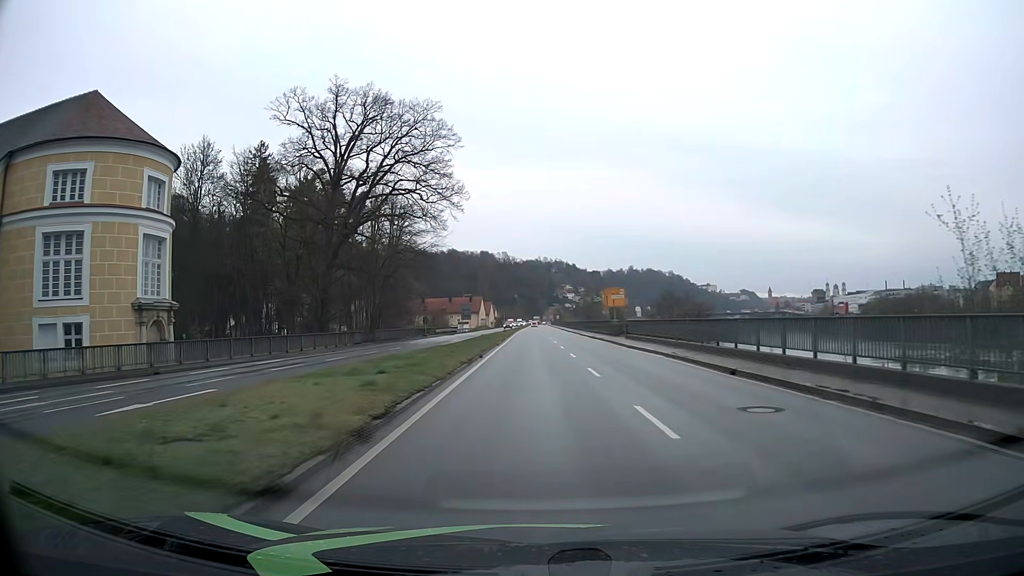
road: primary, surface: asphalt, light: Day
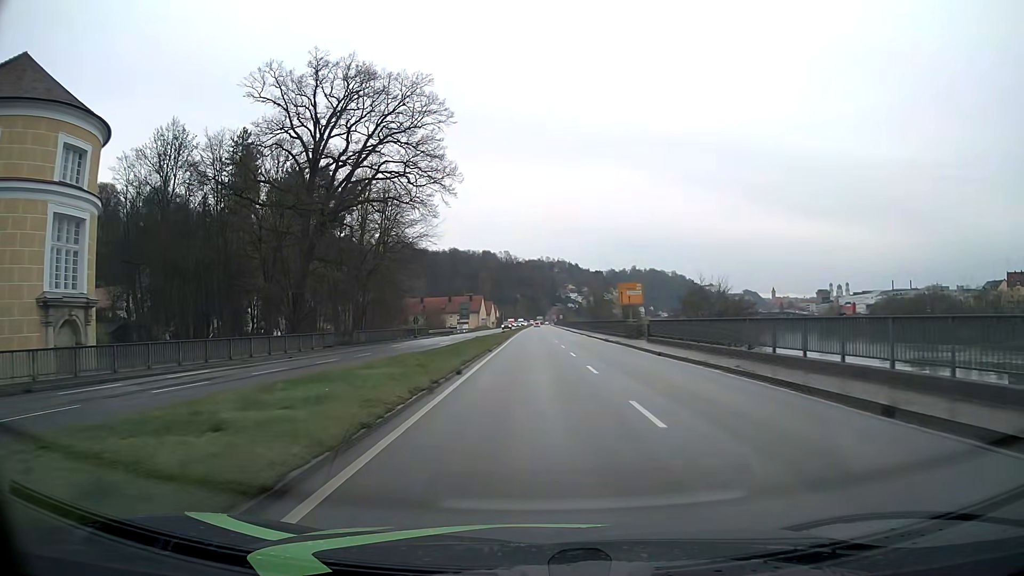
(0.0, +8.2) m; 0°
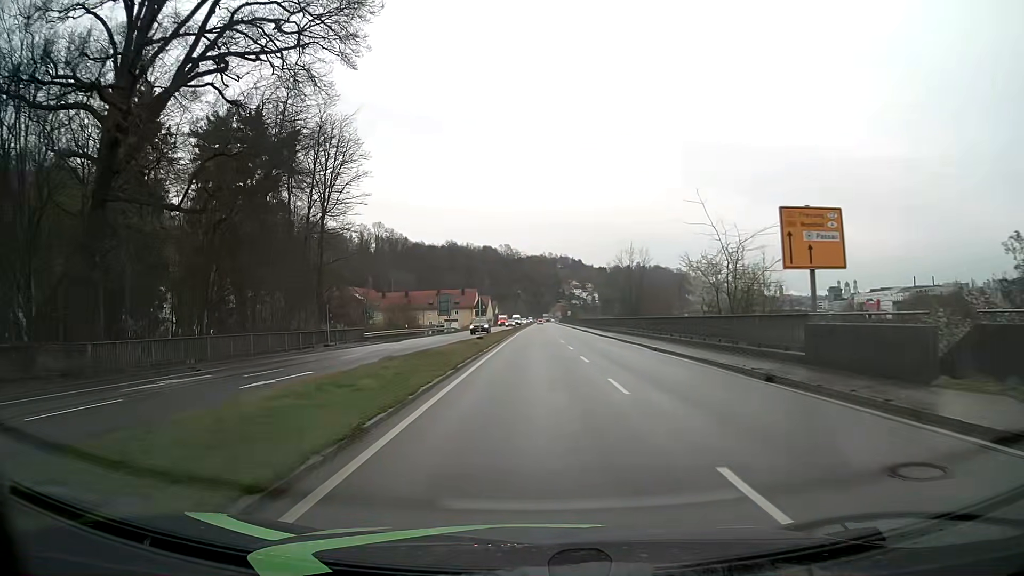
(0.0, +32.6) m; 0°
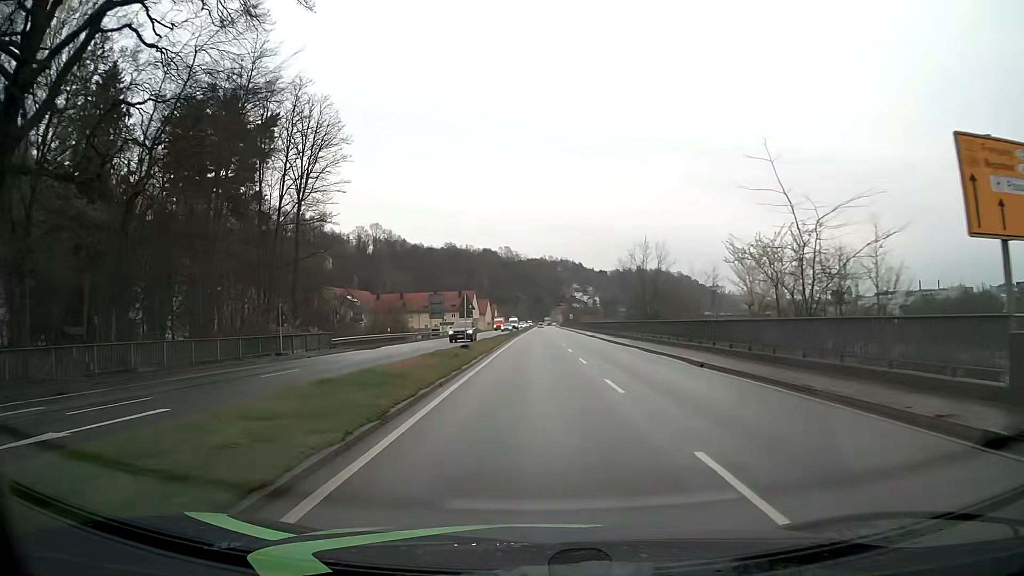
(0.0, +8.1) m; 0°
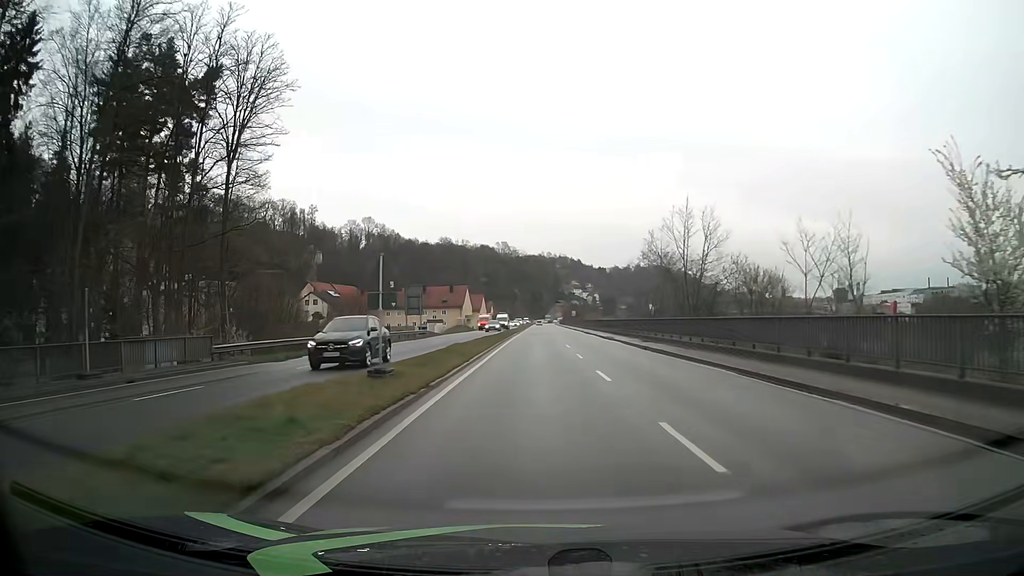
(0.0, +16.2) m; 0°
(0, +10) (0, +20) (0, +30) (0, +40) (0, +50) (0, +60) (0, +70) (+1, +80) (+1, +90) (+1, +100) m
